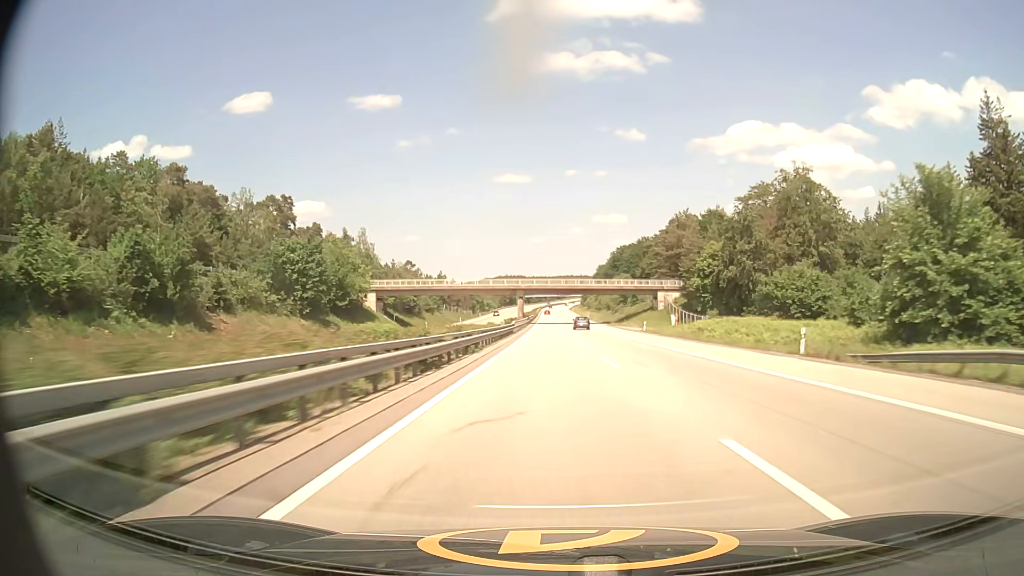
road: motorway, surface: asphalt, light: Day
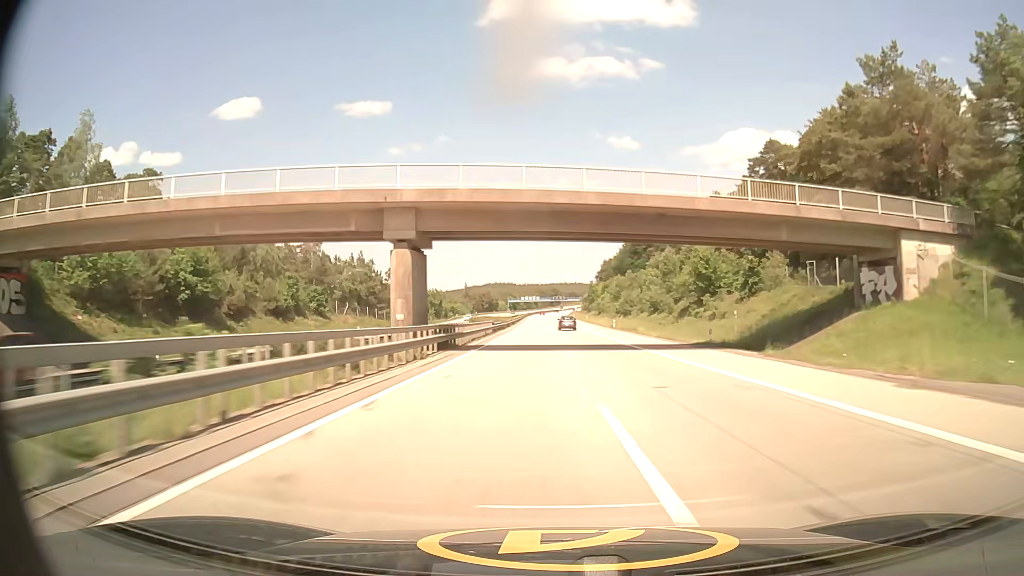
(+0.7, +86.2) m; +1°
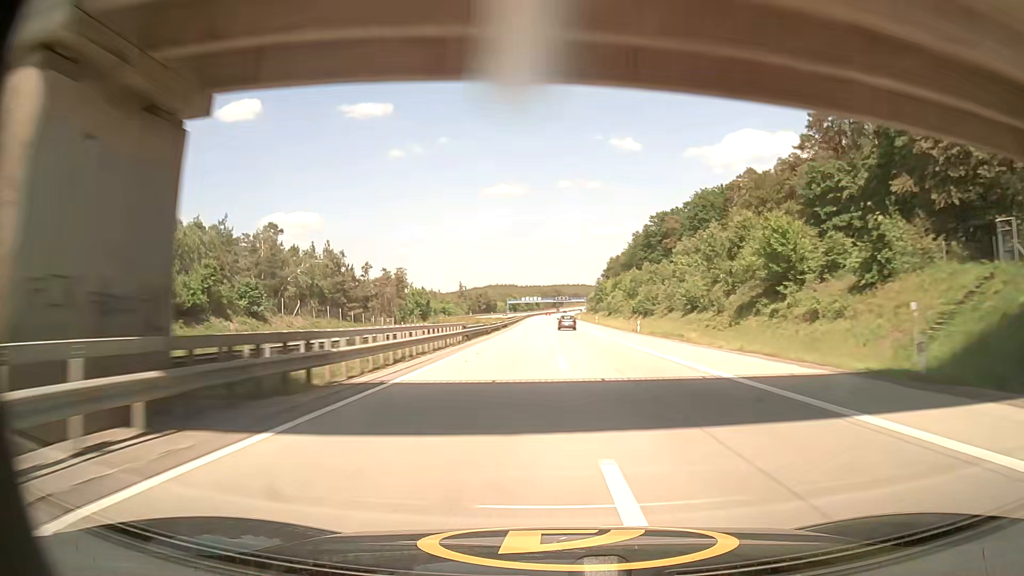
(0.0, +22.0) m; 0°
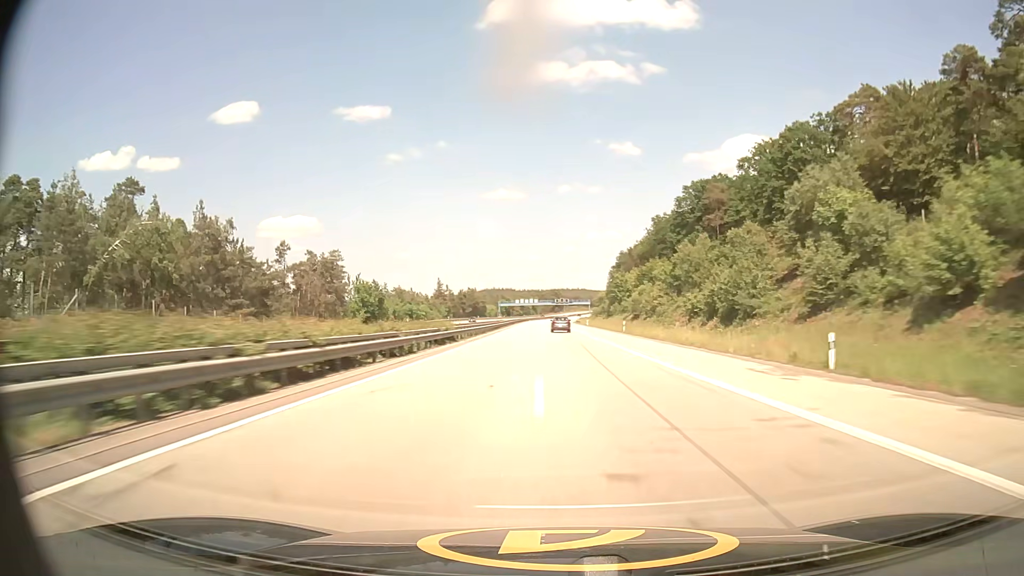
(0.0, +44.1) m; 0°
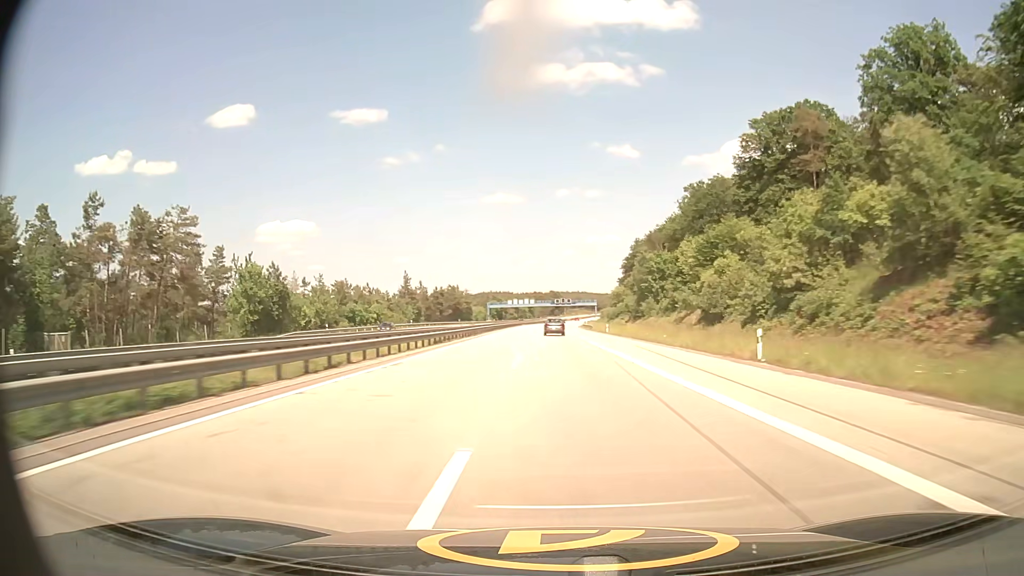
(0.0, +44.4) m; 0°
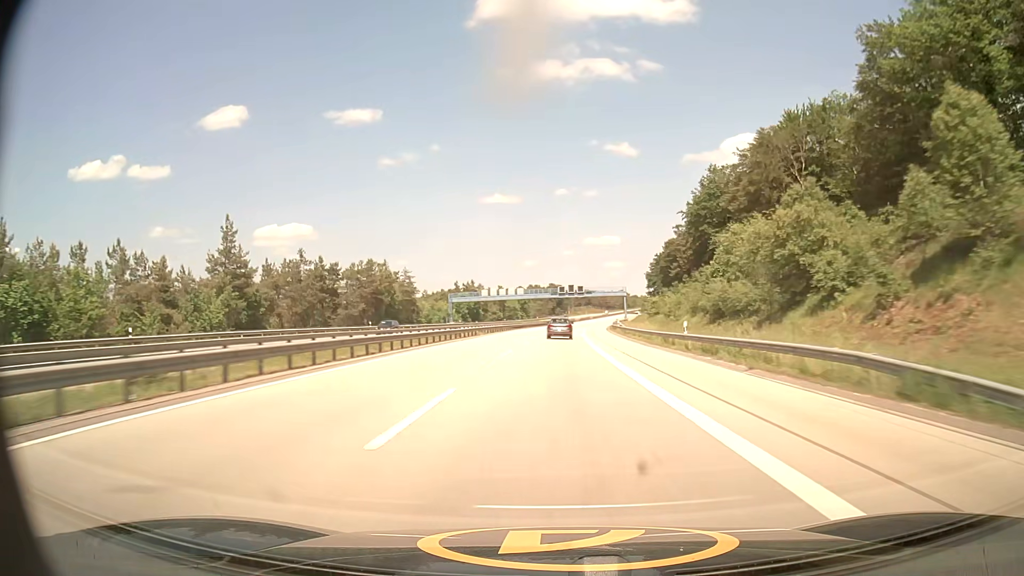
(-0.1, +88.8) m; 0°
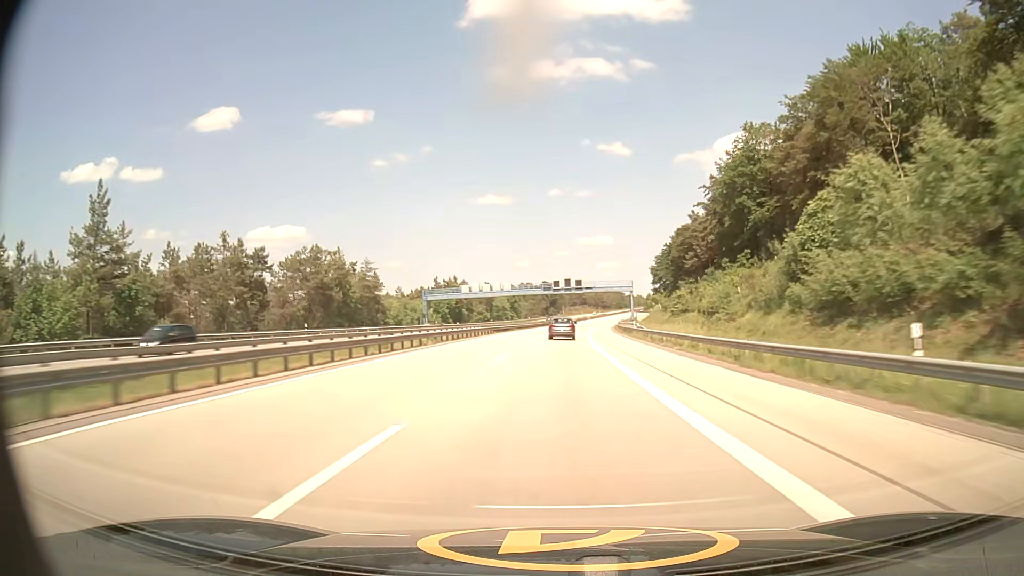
(+0.1, +22.2) m; 0°
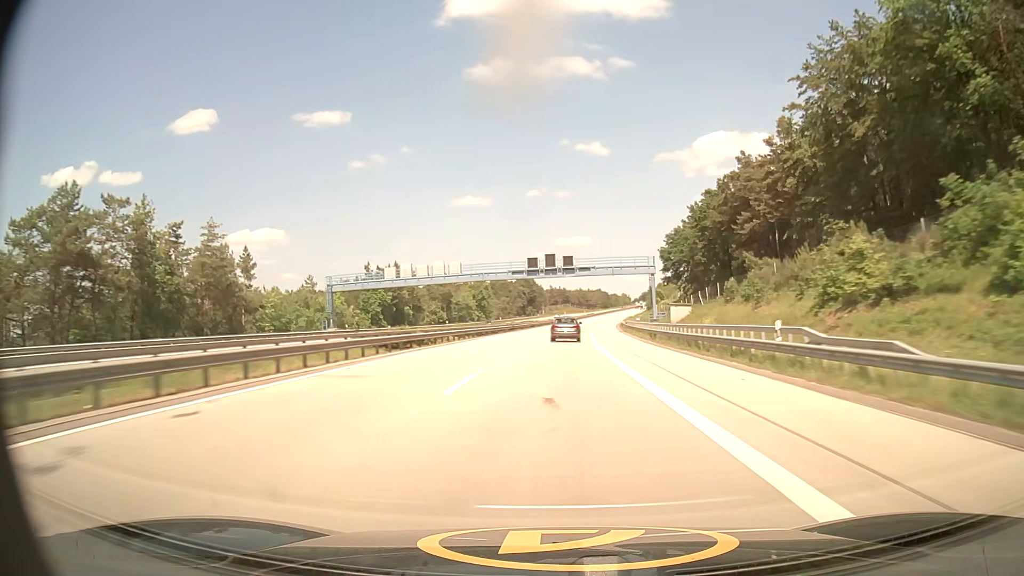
(+0.7, +44.2) m; +2°
(0, +10) (0, +20) (0, +30) (+1, +40) (+1, +50) (+1, +60) (+2, +70) (+2, +80) (+3, +90) (+4, +100) m
